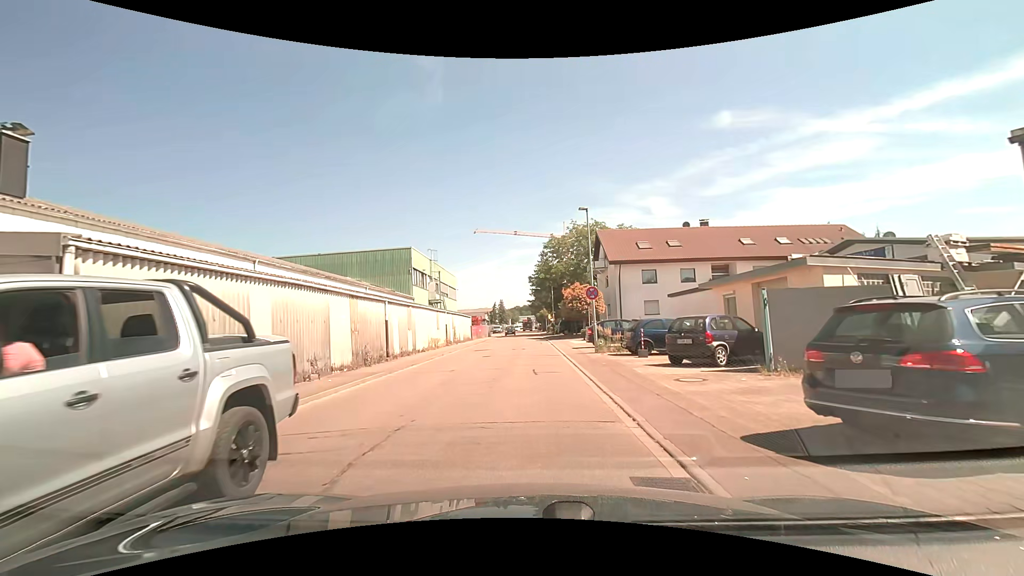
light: Day
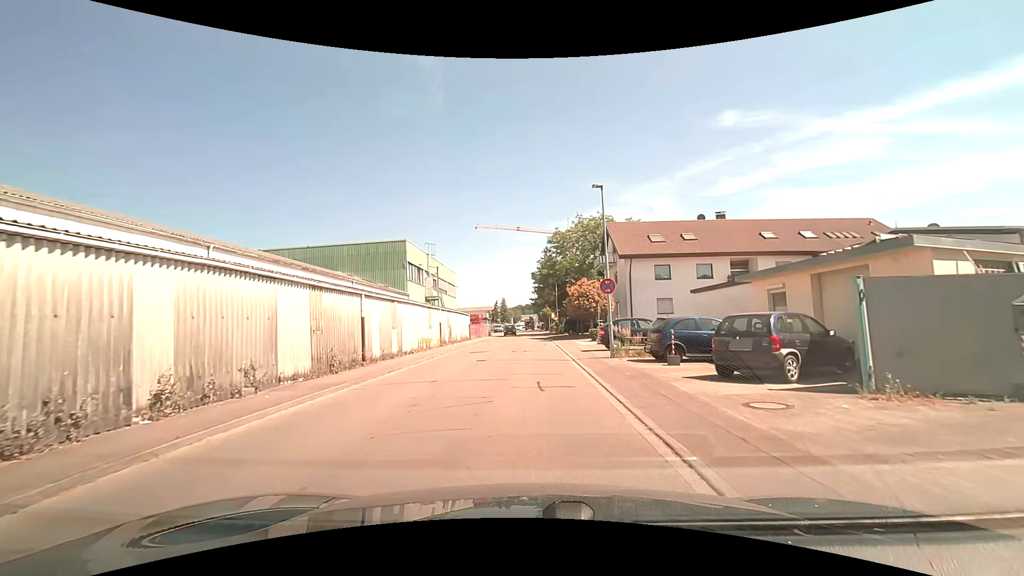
(-0.1, +3.5) m; -1°
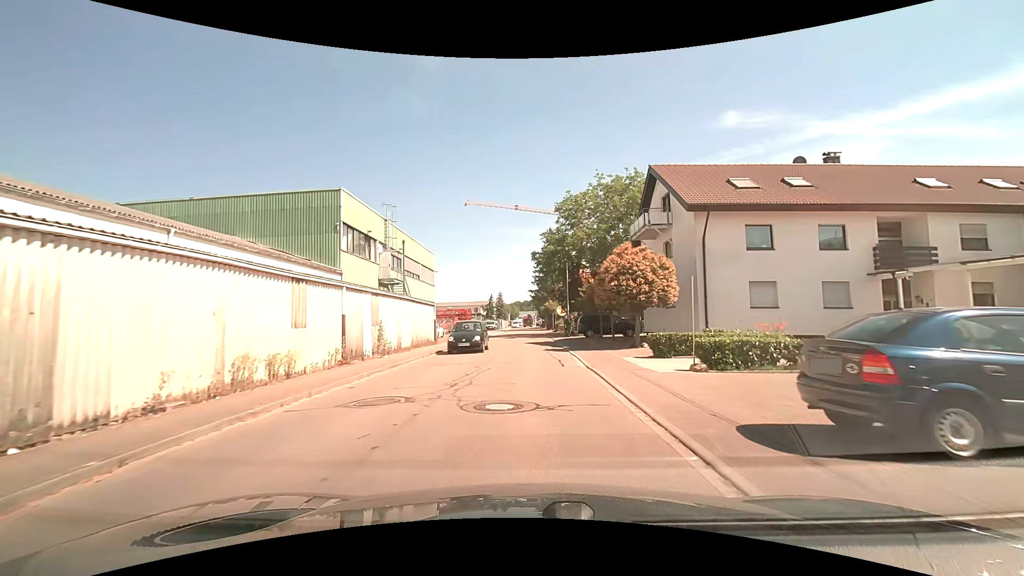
(0.0, +17.6) m; 0°
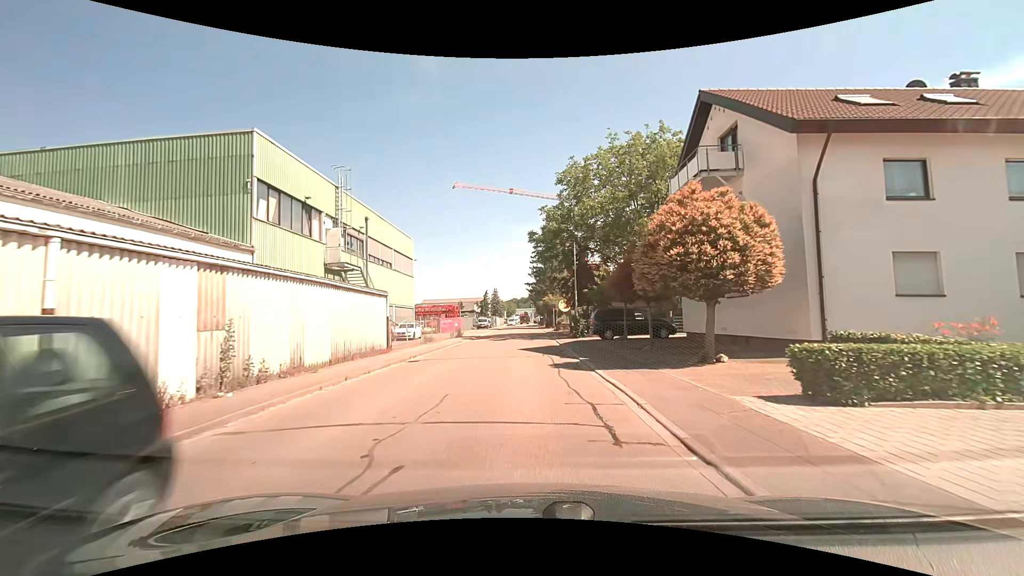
(0.0, +9.8) m; 0°
